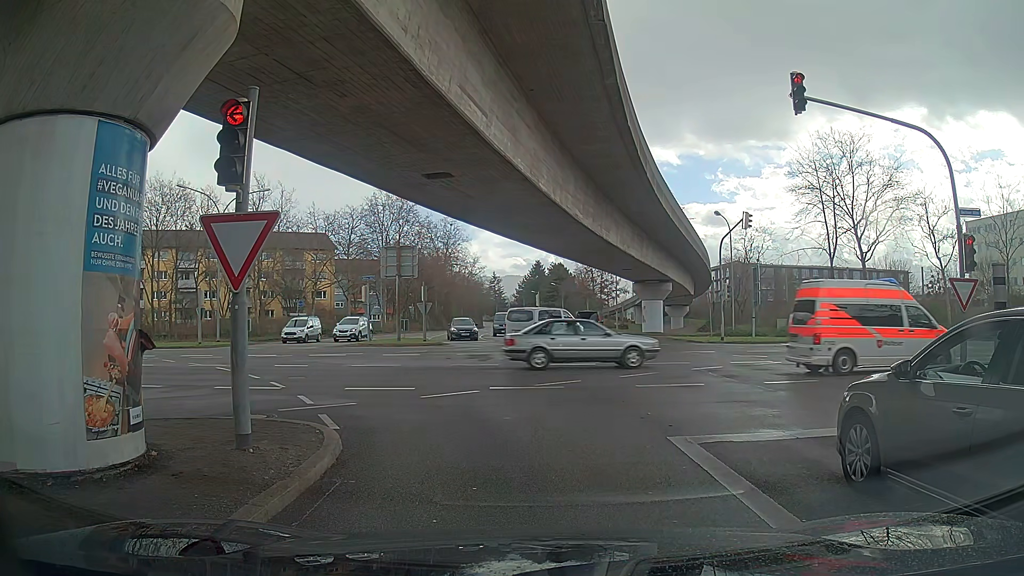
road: tertiary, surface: asphalt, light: Day
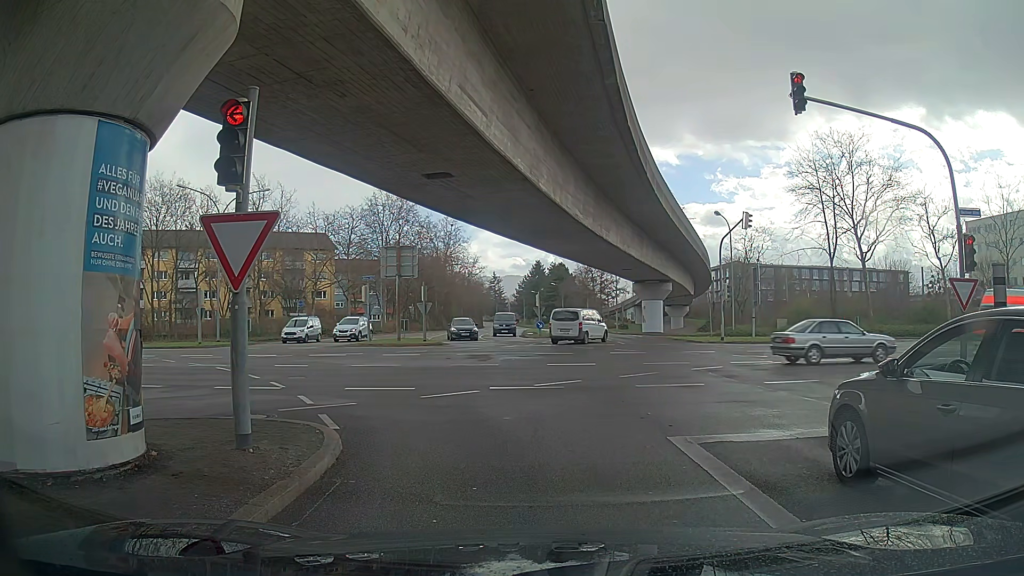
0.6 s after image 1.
(0.0, 0.0) m; 0°
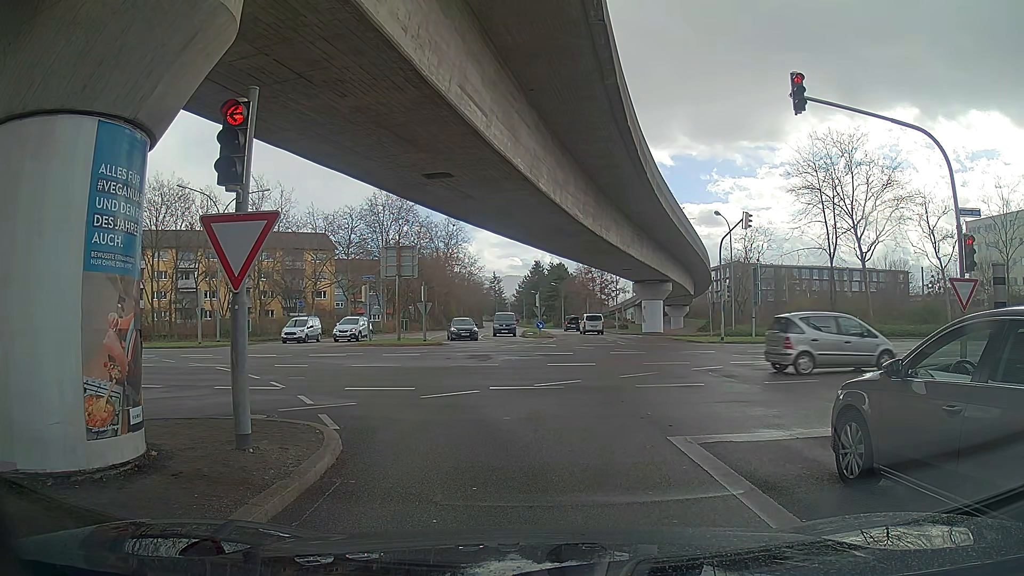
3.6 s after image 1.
(0.0, 0.0) m; 0°
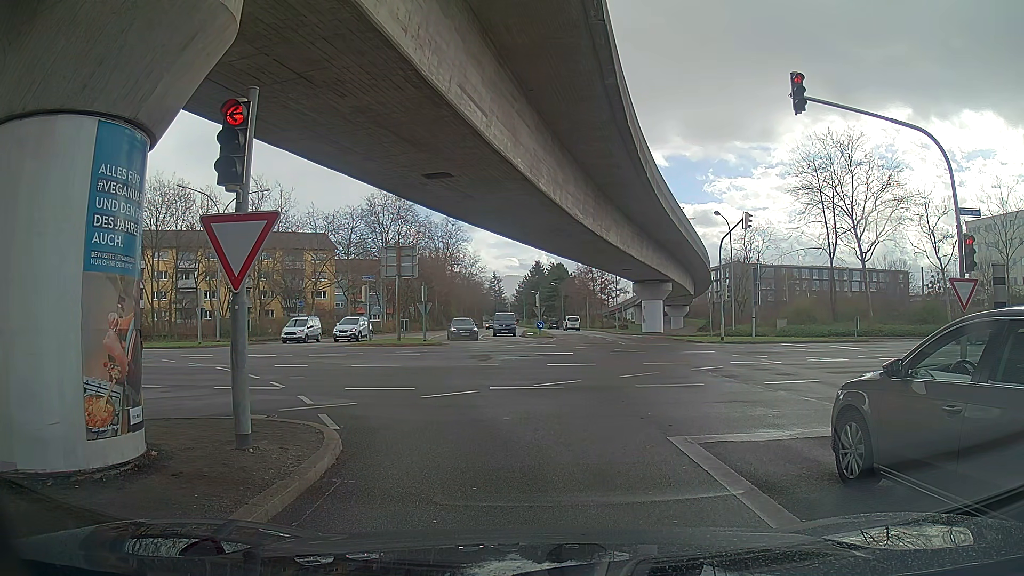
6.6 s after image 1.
(0.0, 0.0) m; 0°
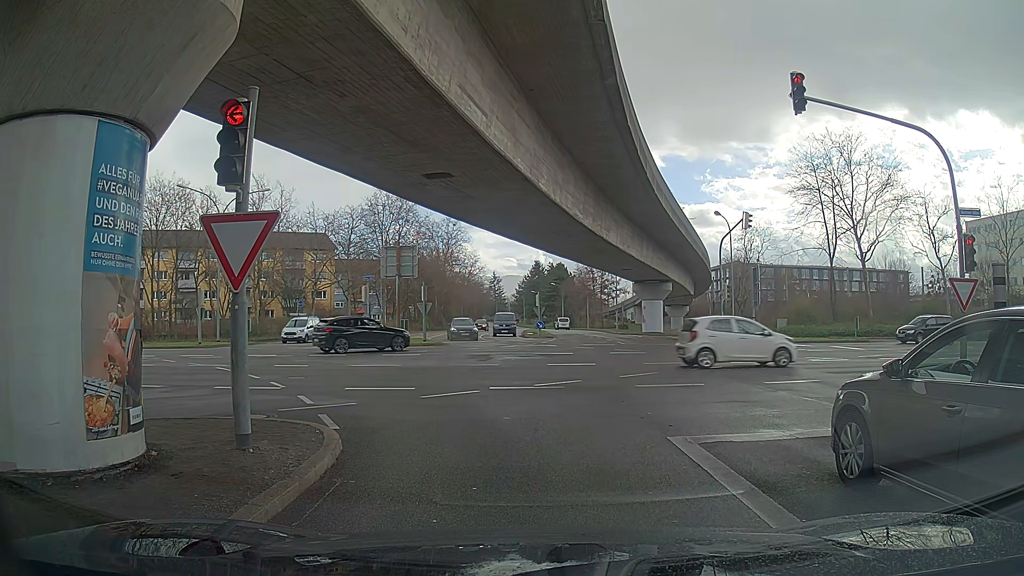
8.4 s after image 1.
(0.0, 0.0) m; 0°
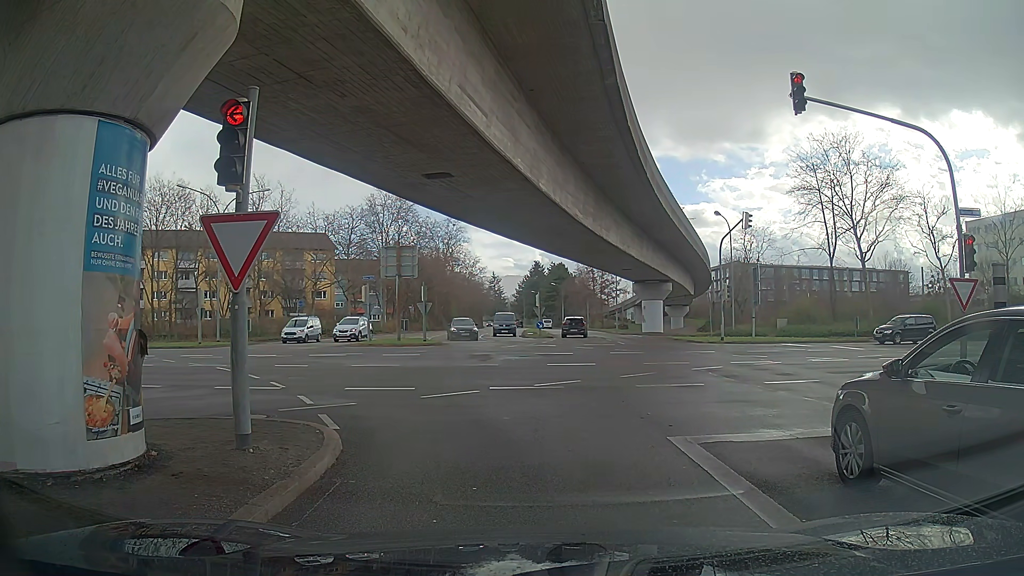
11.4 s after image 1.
(0.0, 0.0) m; 0°
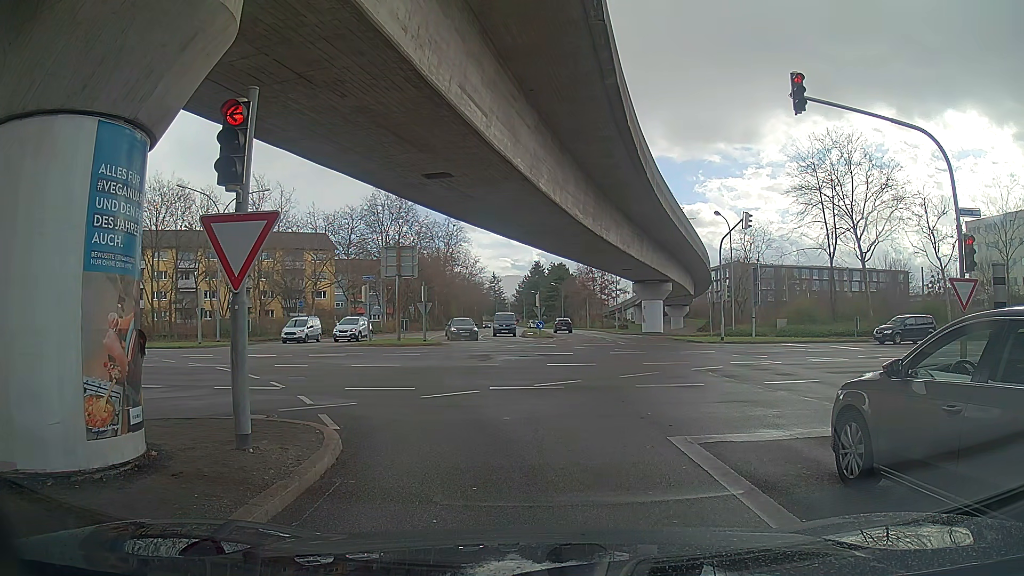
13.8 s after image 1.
(0.0, 0.0) m; 0°
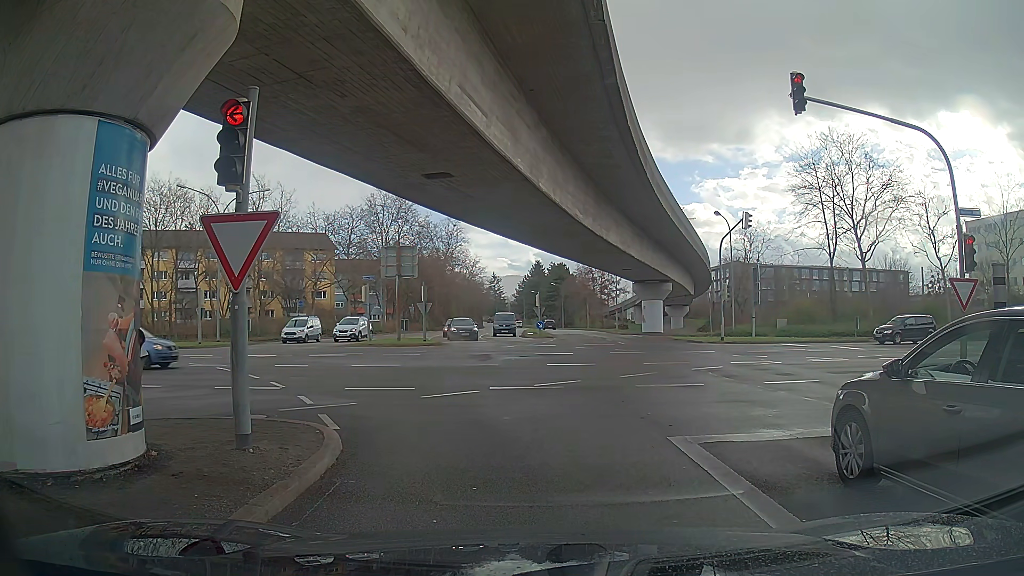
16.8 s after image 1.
(0.0, 0.0) m; 0°
(-1, +10) (-5, +19) (-12, +26) (-21, +30) (-31, +31) (-41, +31) (-51, +31) (-61, +31) (-71, +31) (-81, +31) m
